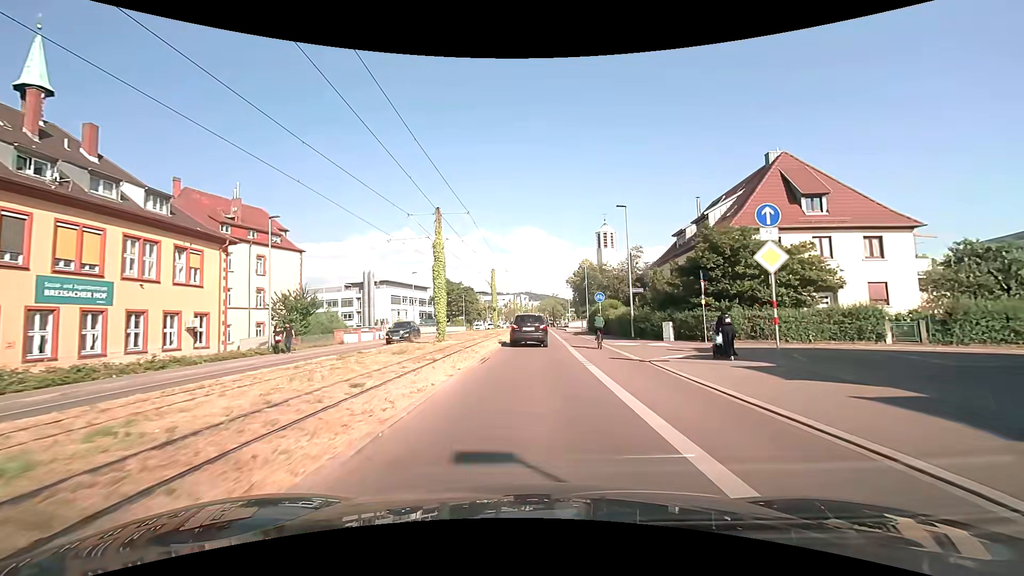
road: secondary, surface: asphalt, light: Day
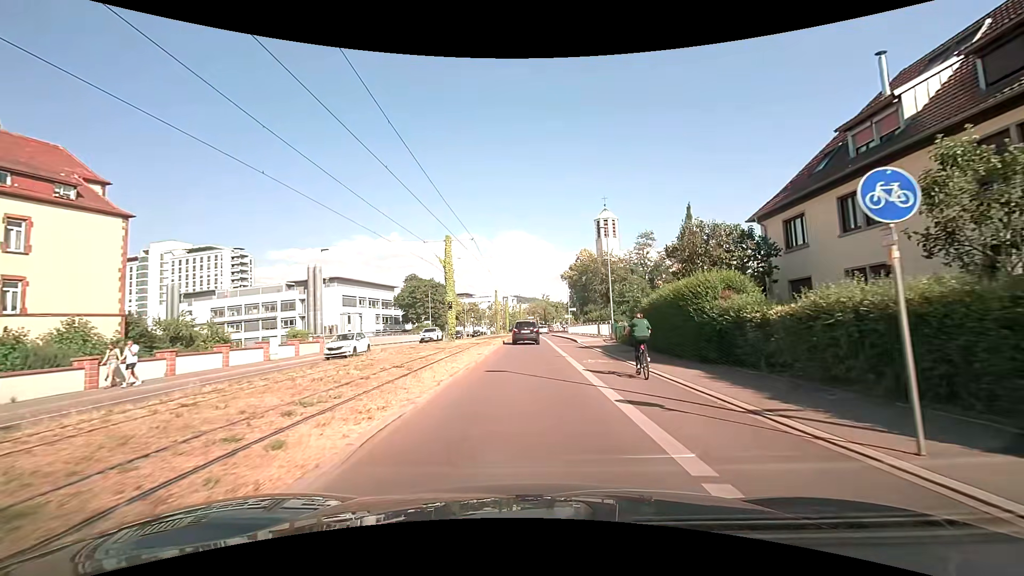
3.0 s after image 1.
(+0.7, +25.8) m; +2°
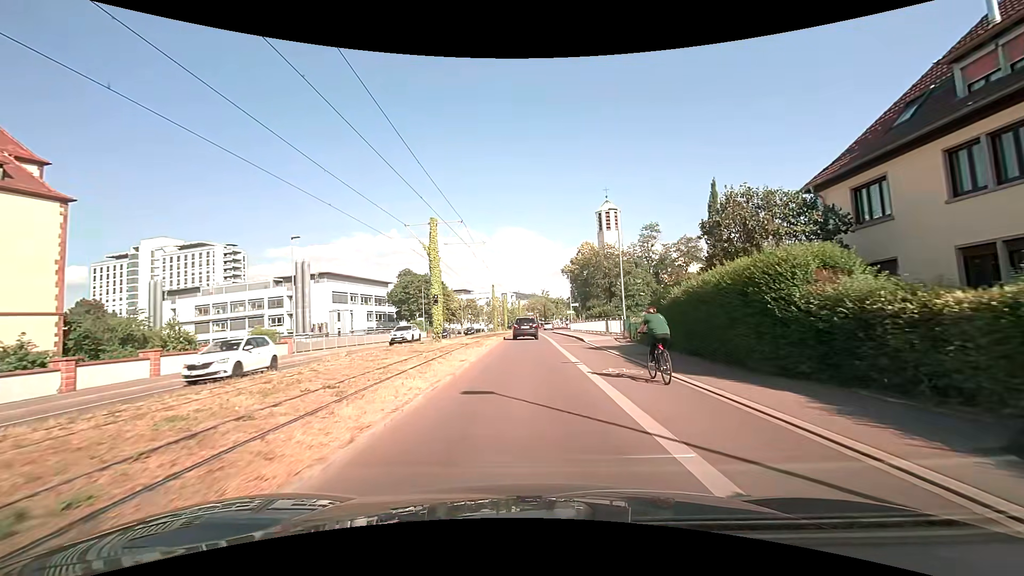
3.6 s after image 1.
(0.0, +4.9) m; 0°
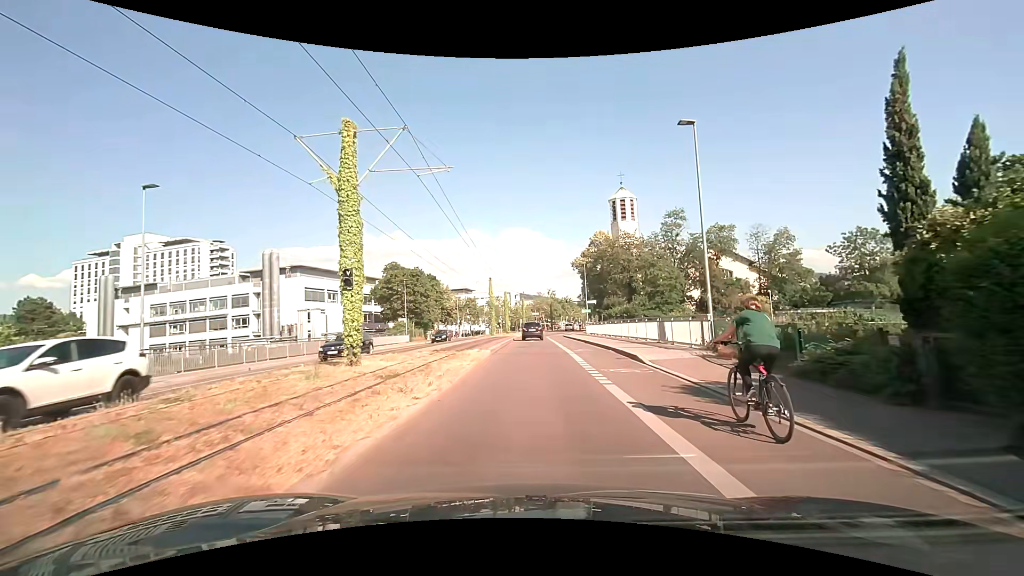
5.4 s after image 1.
(-0.1, +14.4) m; -1°
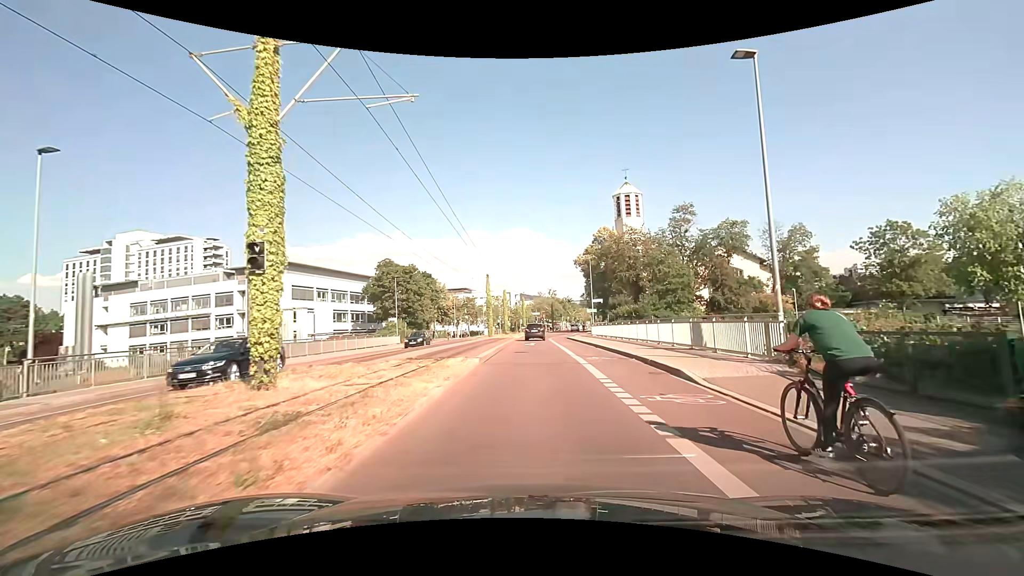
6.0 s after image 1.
(0.0, +4.8) m; 0°
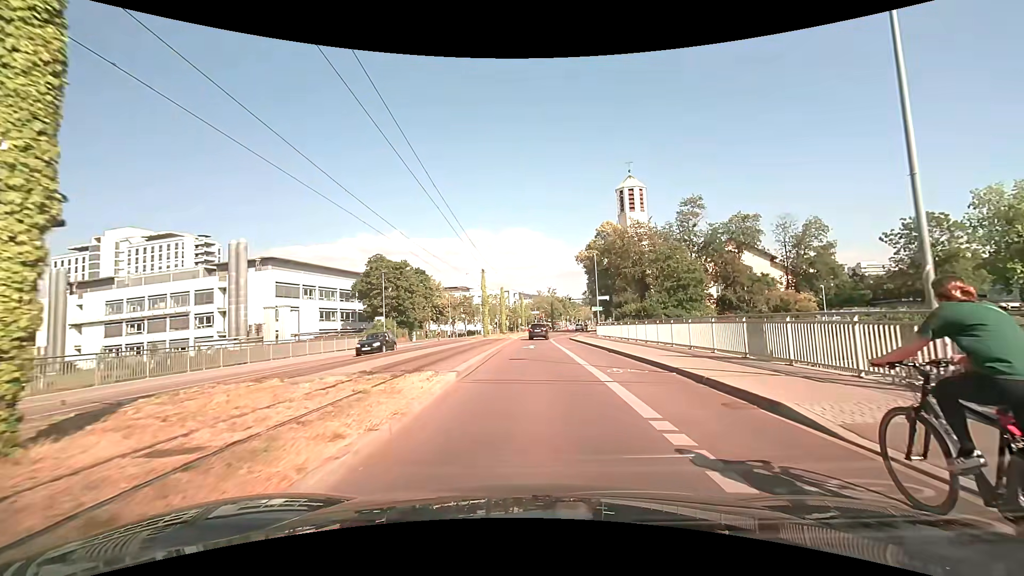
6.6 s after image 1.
(0.0, +4.8) m; 0°
